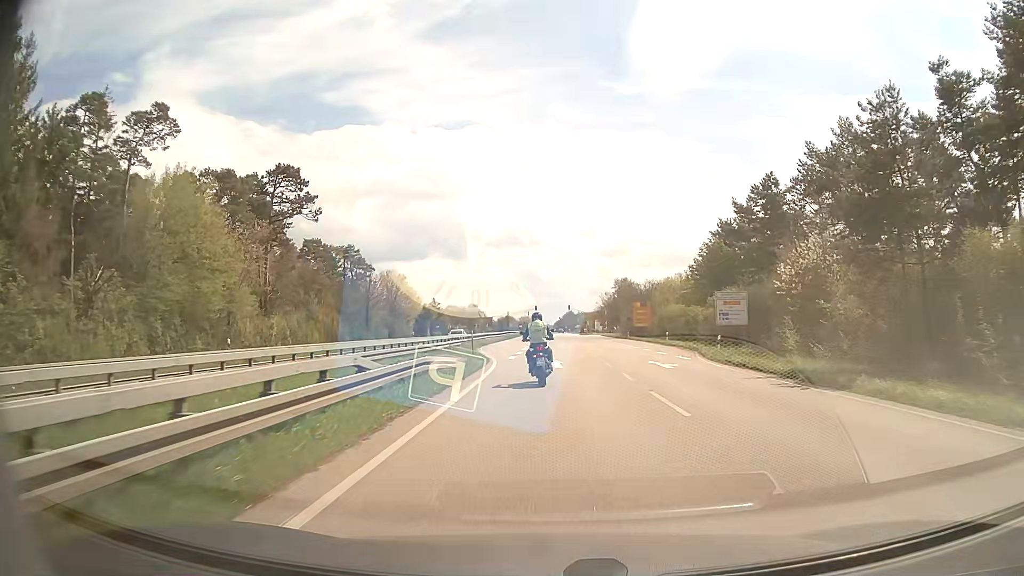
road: primary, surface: asphalt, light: Day
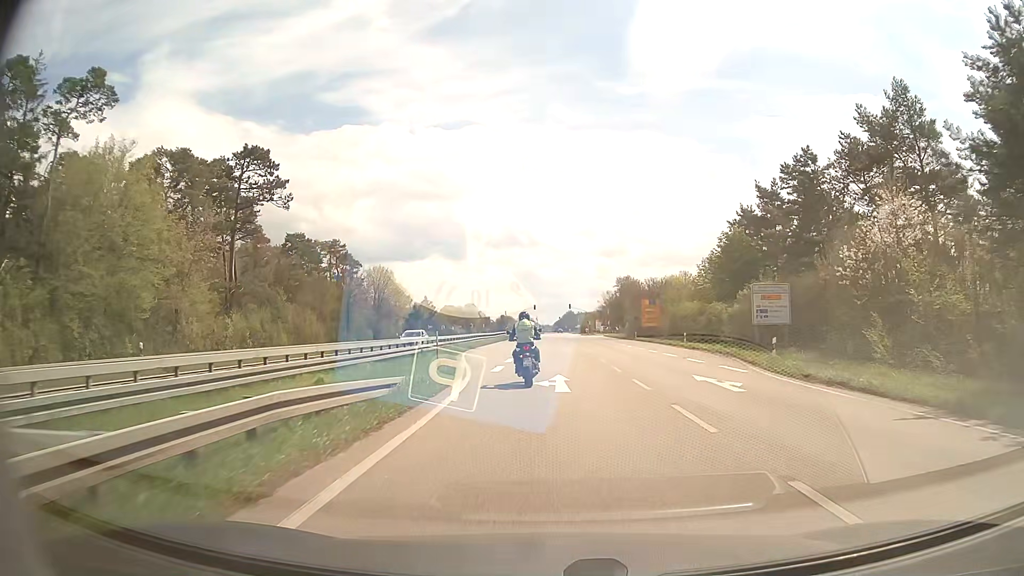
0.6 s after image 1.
(0.0, +8.6) m; 0°
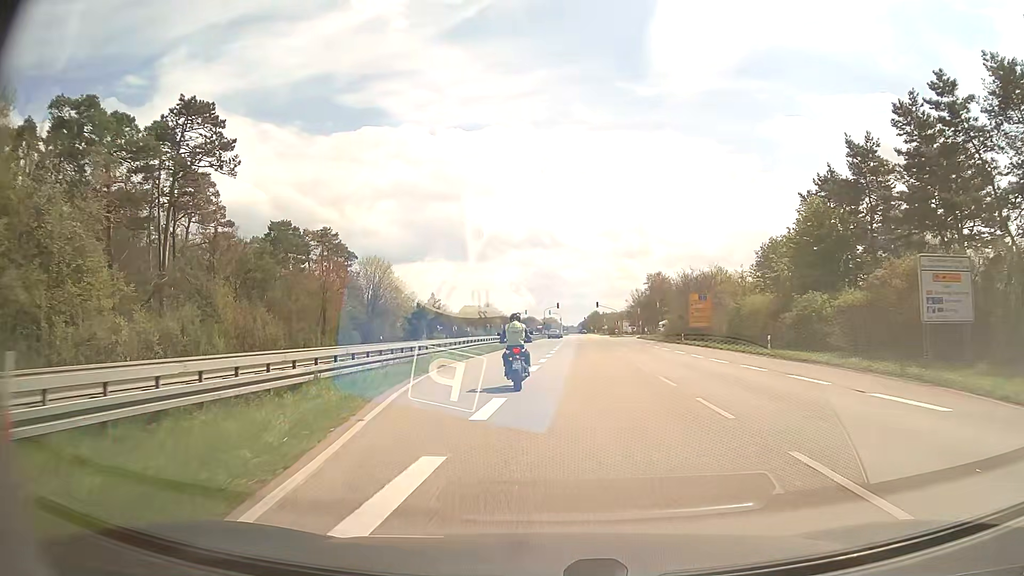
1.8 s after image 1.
(-0.2, +16.4) m; -2°
